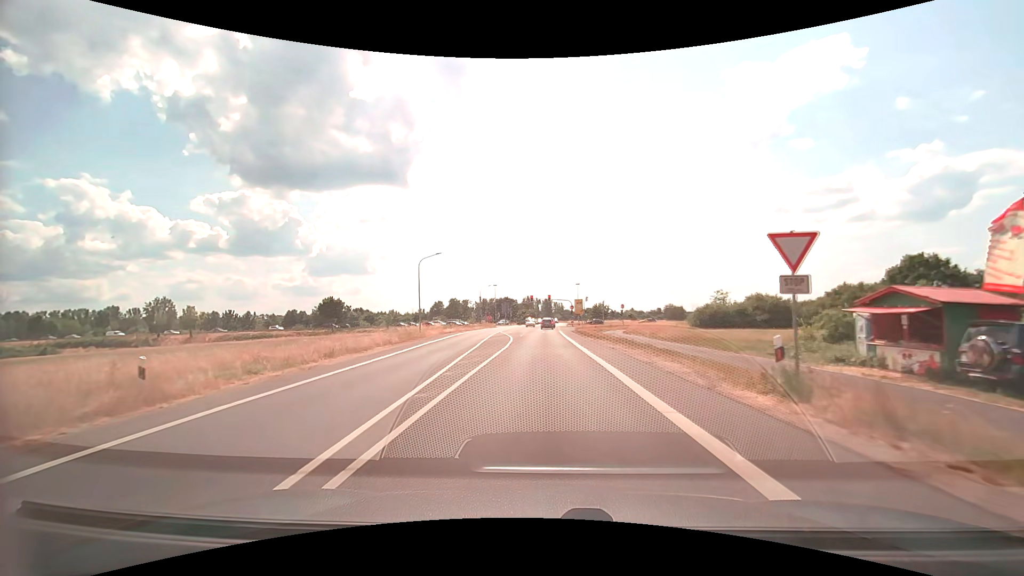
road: secondary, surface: asphalt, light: Day
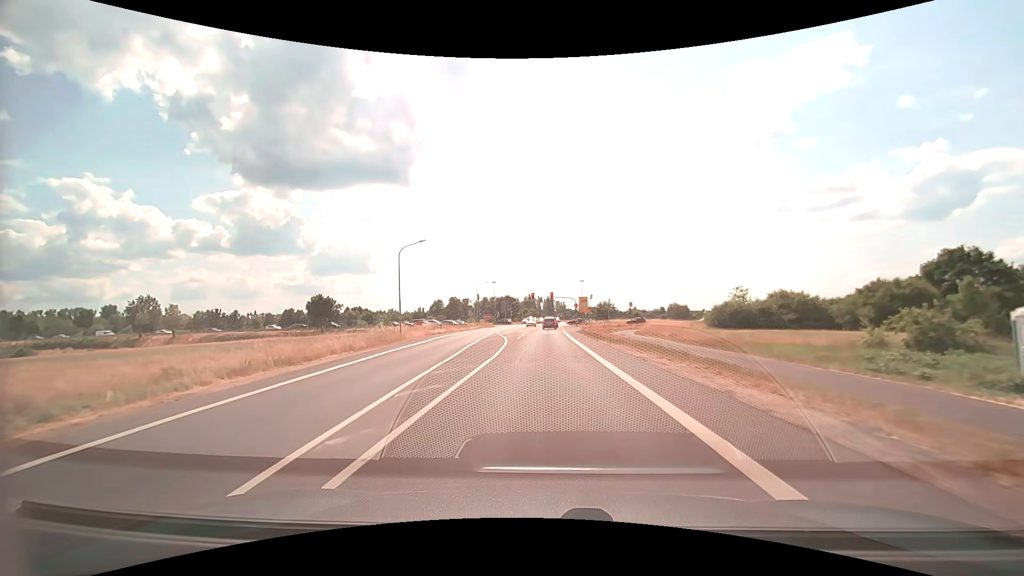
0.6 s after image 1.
(0.0, +6.9) m; 0°
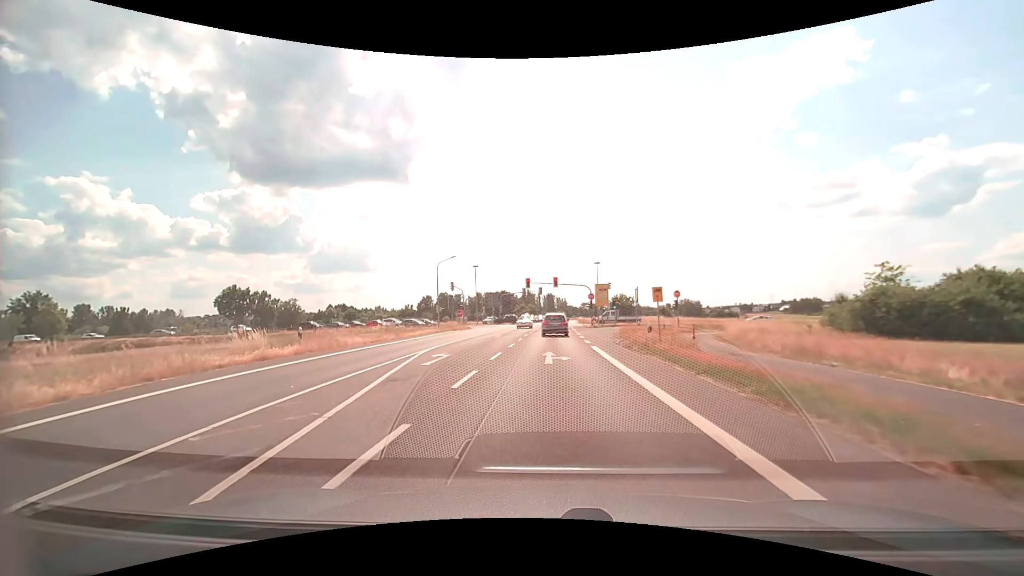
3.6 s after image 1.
(0.0, +30.9) m; 0°
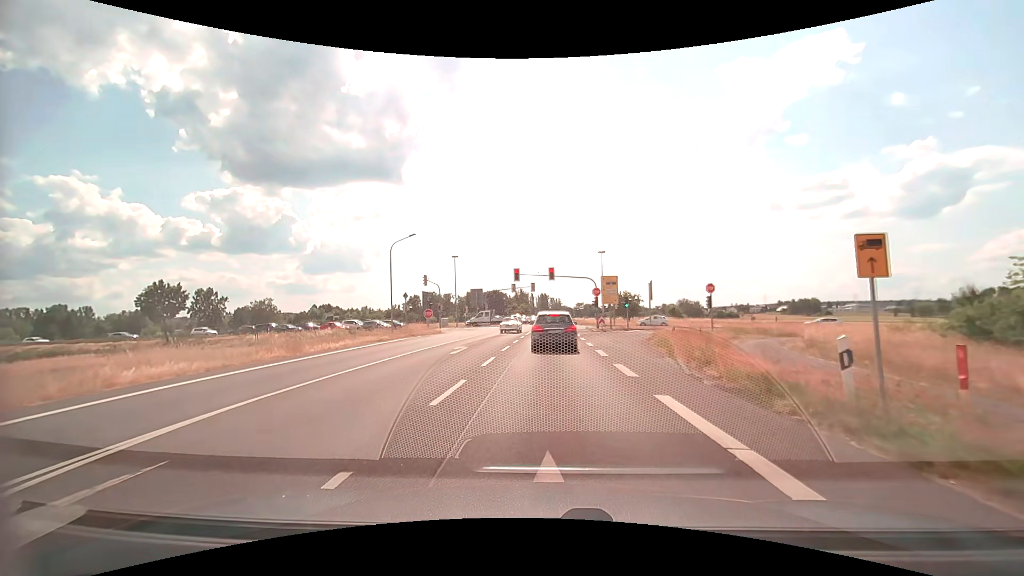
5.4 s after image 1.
(+0.1, +13.7) m; +1°
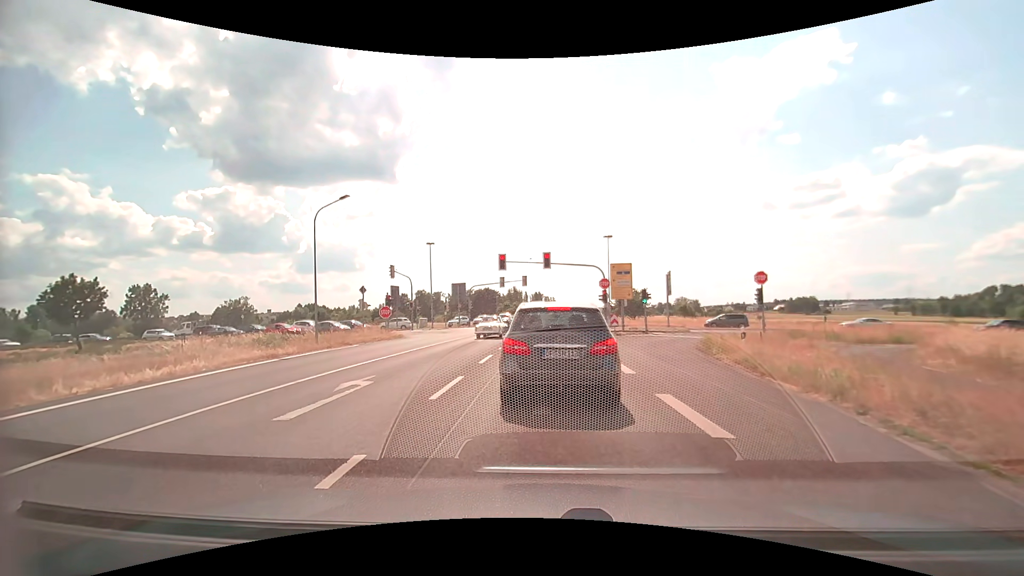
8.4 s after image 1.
(+0.1, +11.2) m; +1°
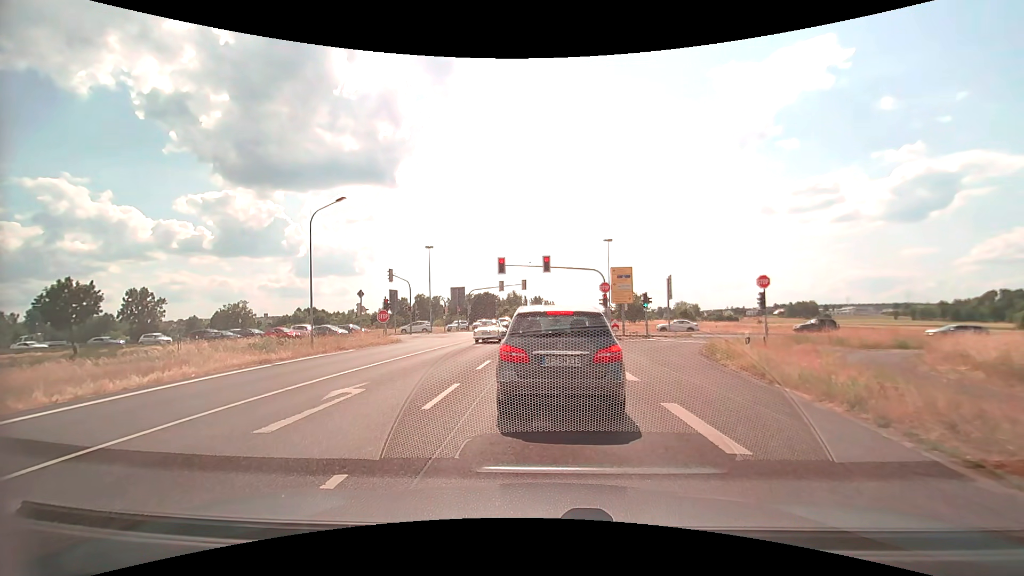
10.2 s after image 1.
(0.0, +0.5) m; 0°
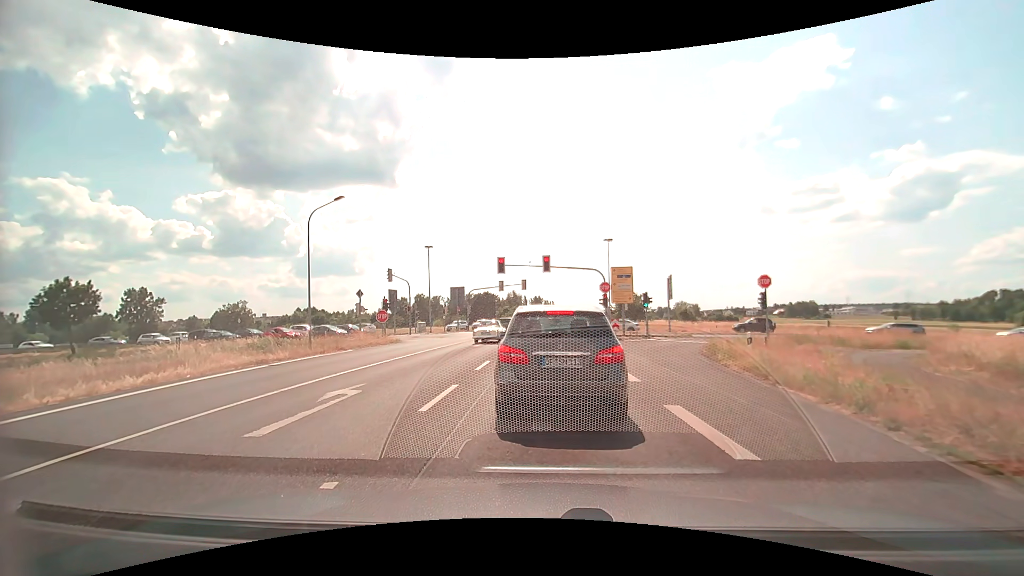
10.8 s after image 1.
(0.0, +0.2) m; 0°
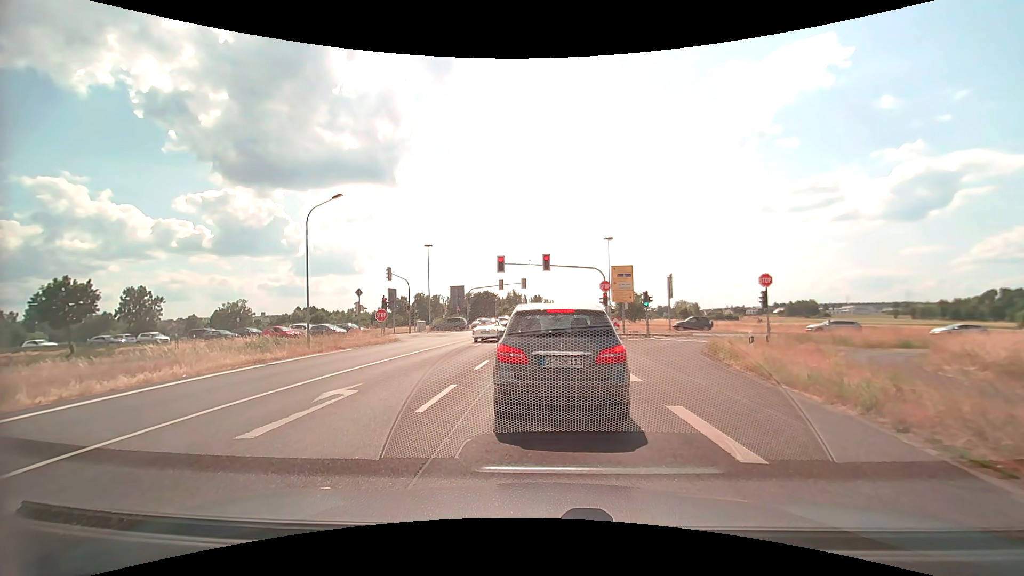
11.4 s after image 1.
(0.0, +0.2) m; 0°
(0, +10) (0, +20) (0, +30) (+1, +40) (+1, +50) (+2, +60) (+2, +70) (+2, +80) (+3, +90) (+4, +100) m
